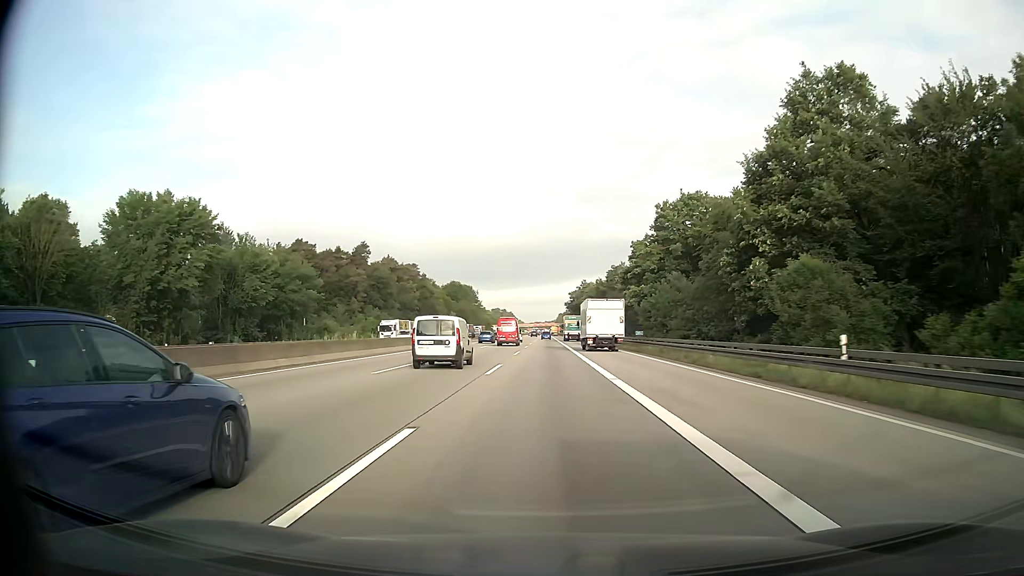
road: motorway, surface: asphalt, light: Day
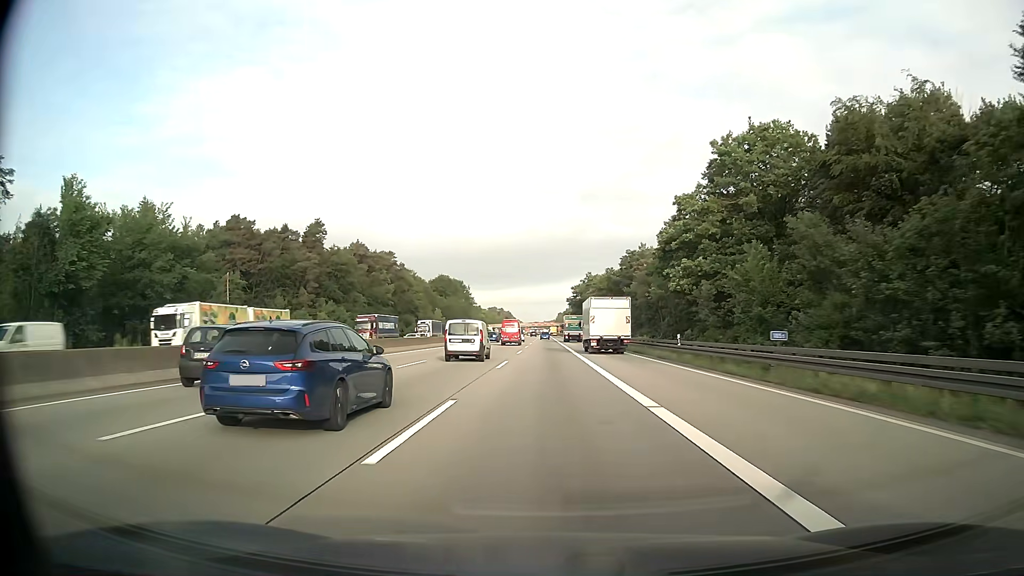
(0.0, +32.3) m; 0°
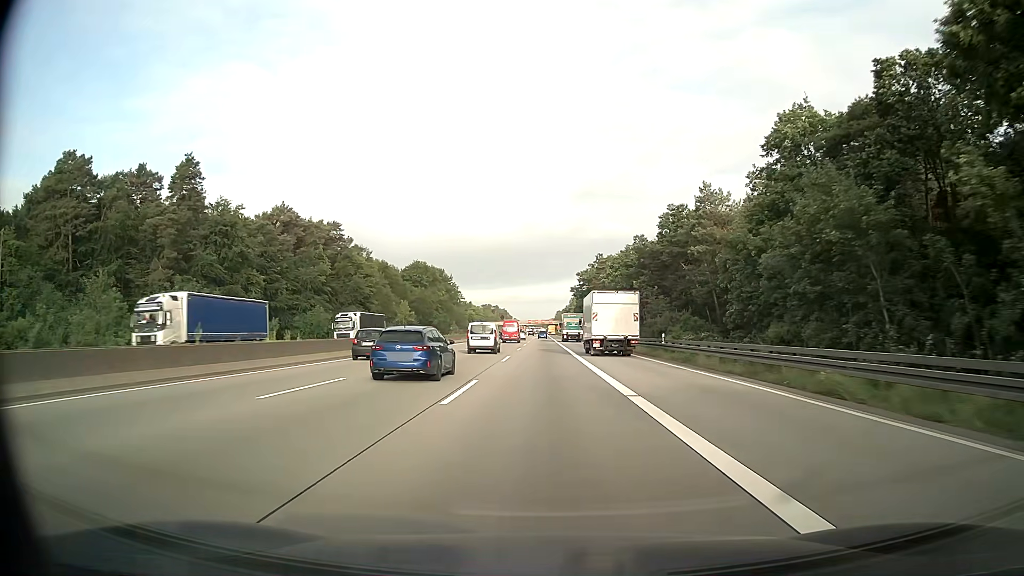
(+0.1, +48.5) m; 0°
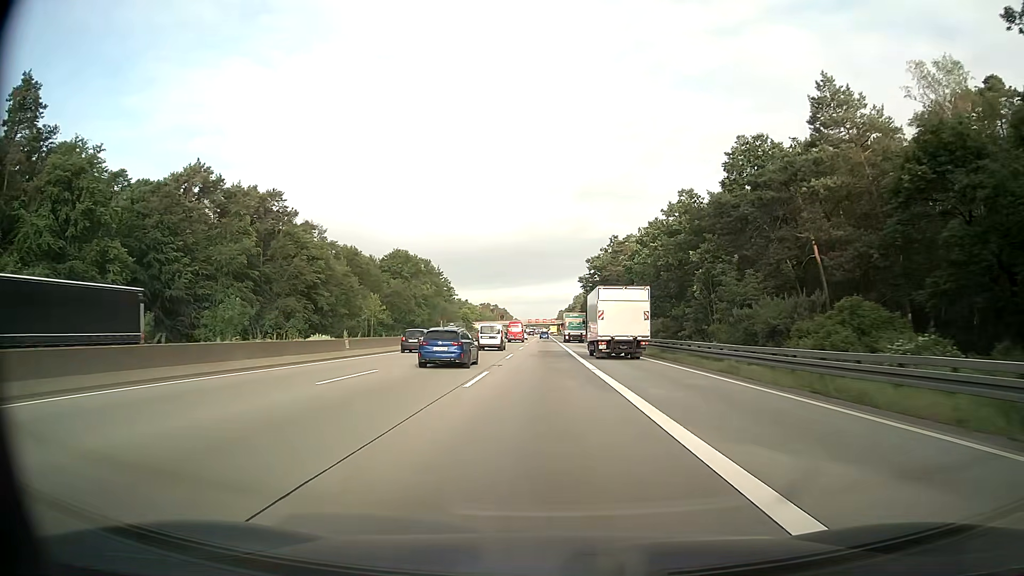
(+0.1, +32.4) m; 0°
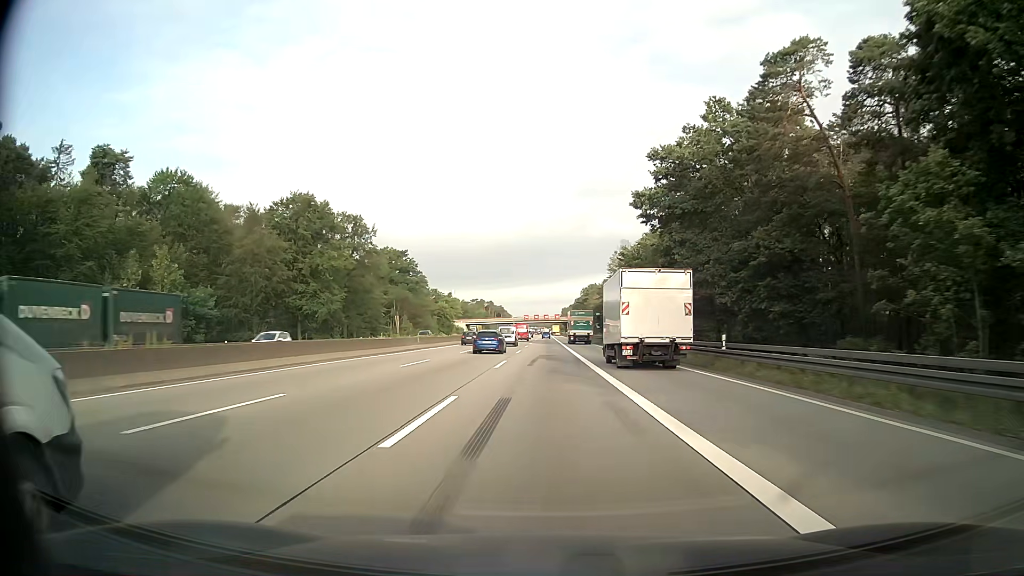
(-0.3, +80.8) m; 0°
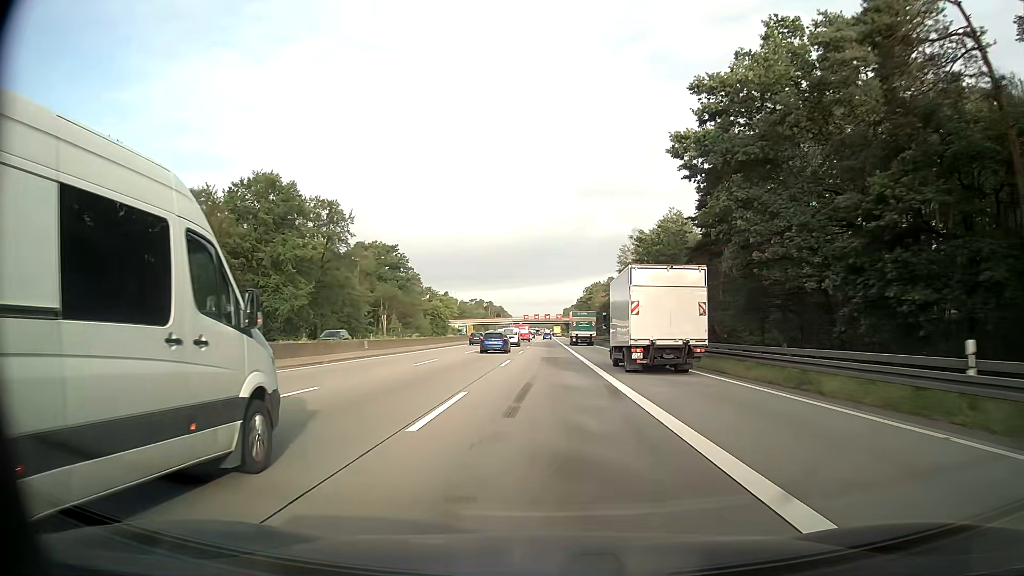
(0.0, +16.1) m; 0°
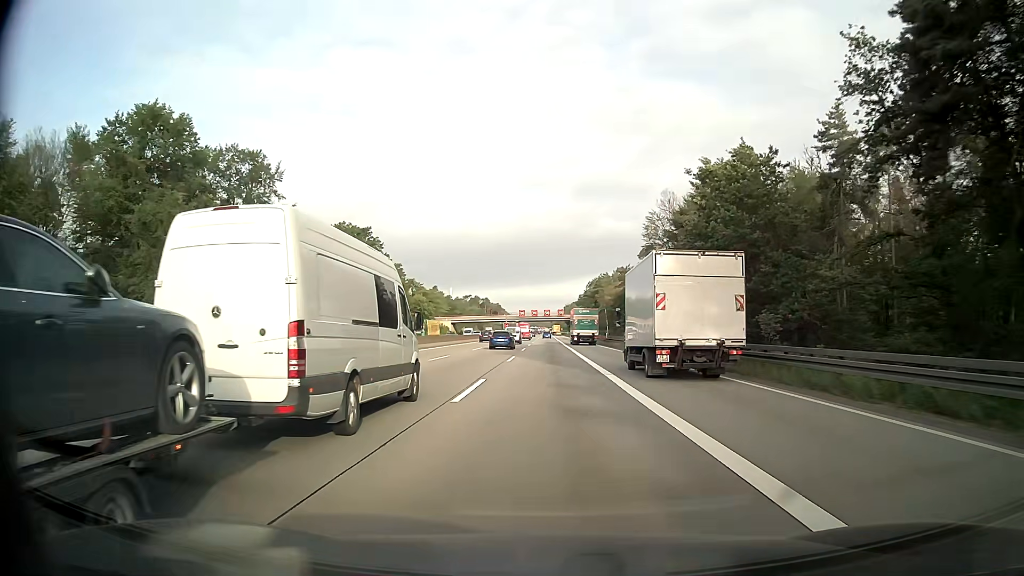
(0.0, +32.3) m; 0°
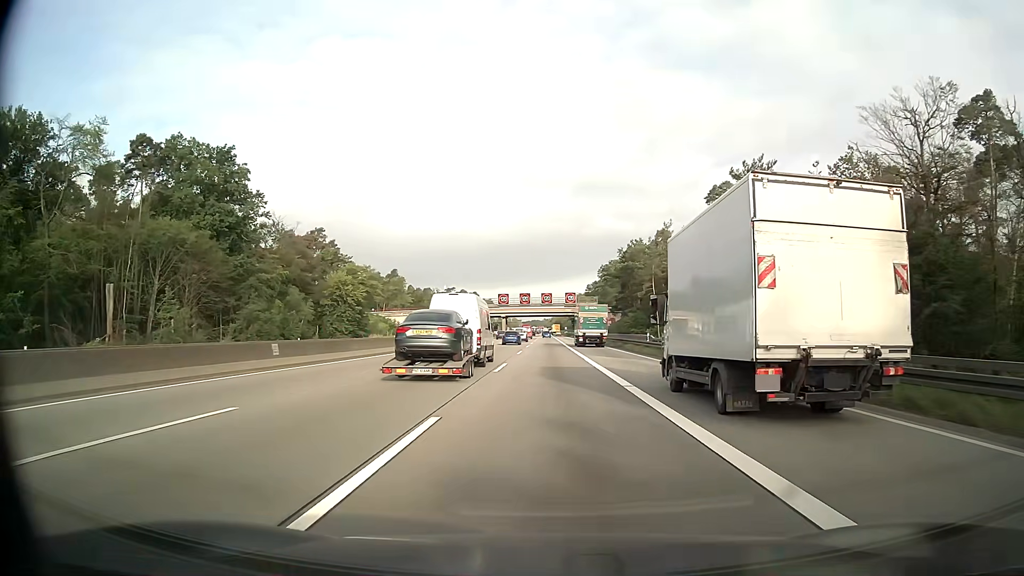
(+0.5, +80.7) m; 0°
(0, +10) (0, +20) (0, +30) (0, +40) (0, +50) (0, +60) (0, +70) (0, +80) (0, +90) (0, +100) m
